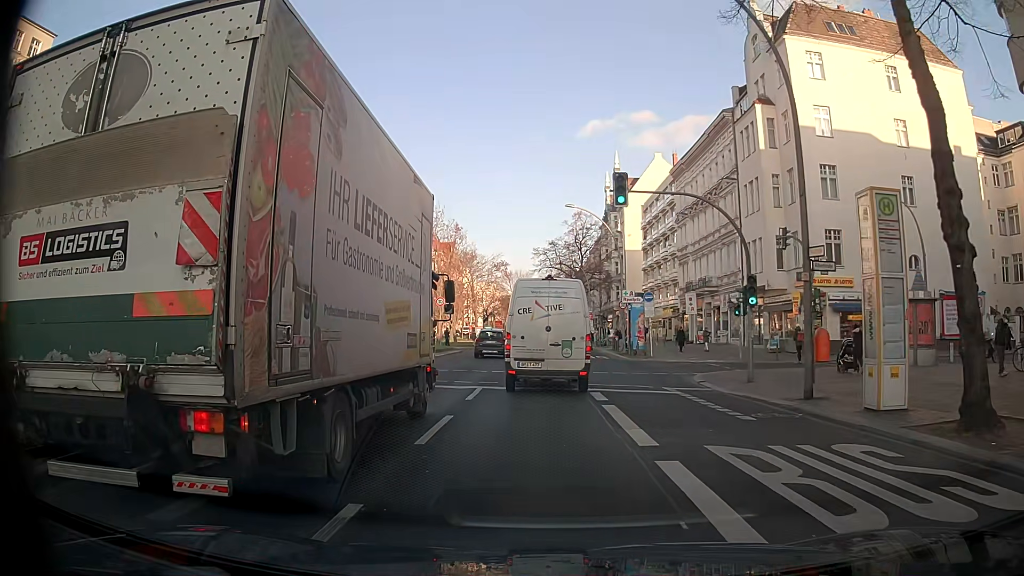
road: primary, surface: asphalt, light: Day
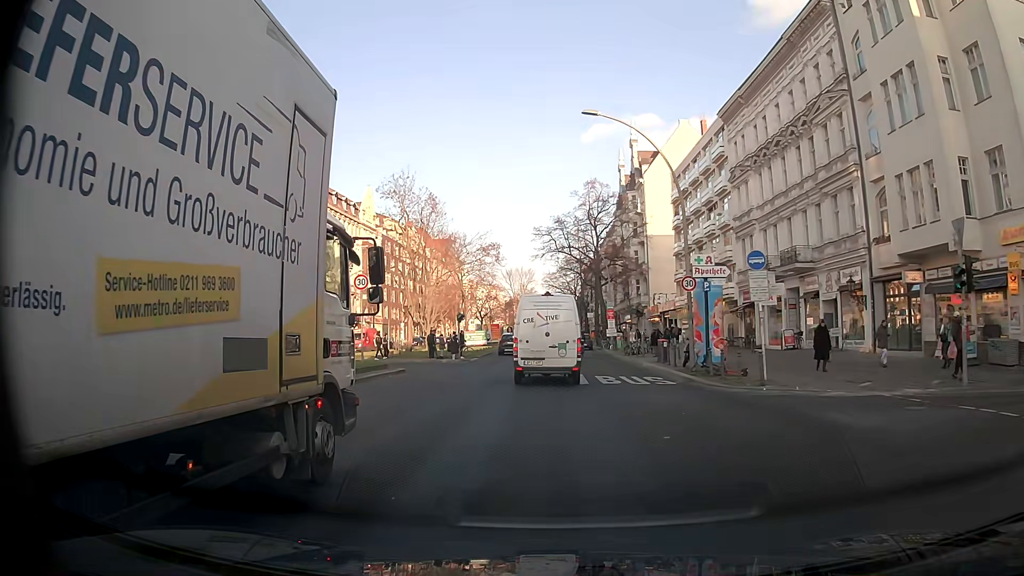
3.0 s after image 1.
(+0.1, +20.8) m; 0°
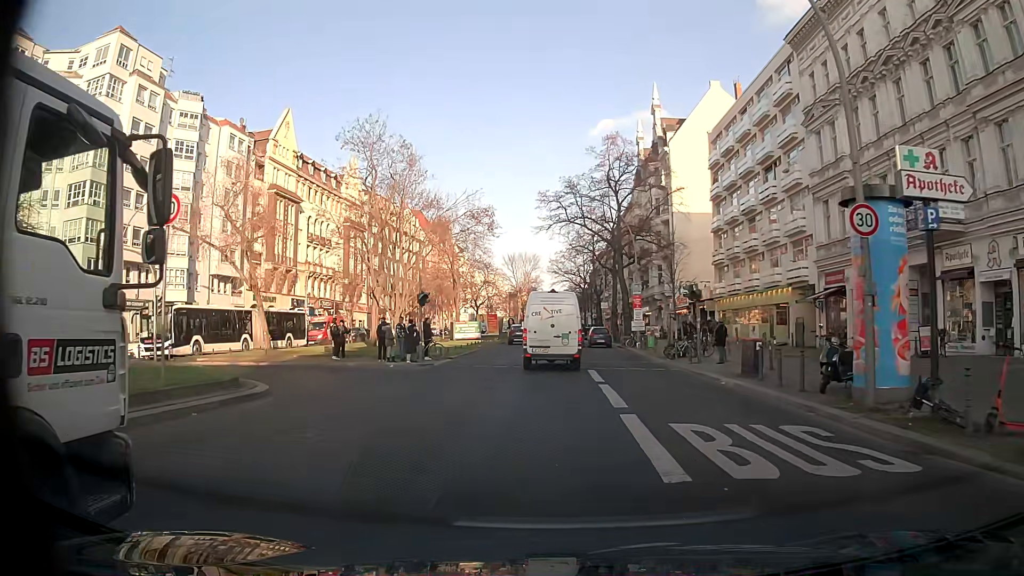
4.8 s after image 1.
(-0.3, +14.2) m; -1°
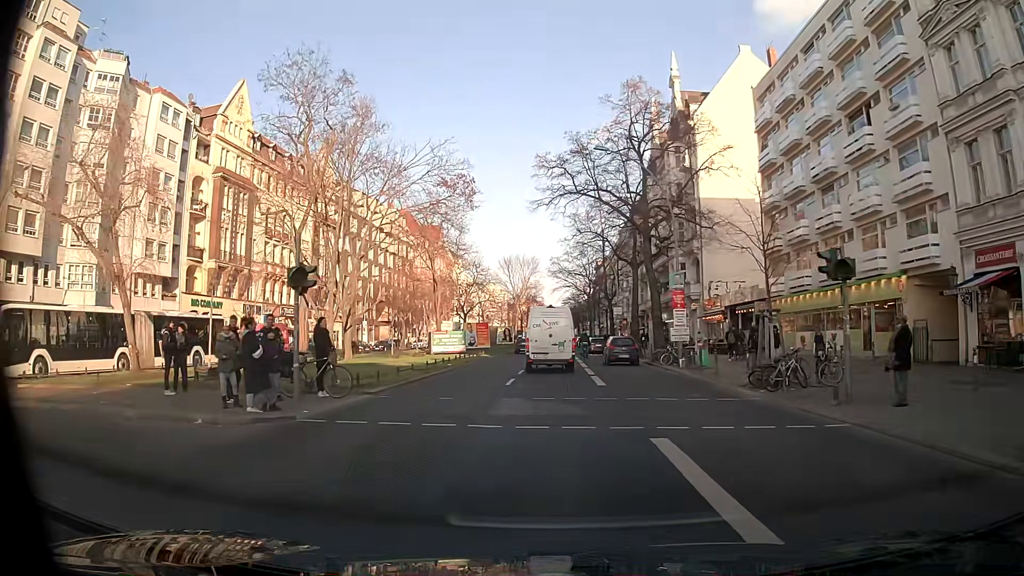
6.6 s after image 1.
(0.0, +14.1) m; +1°
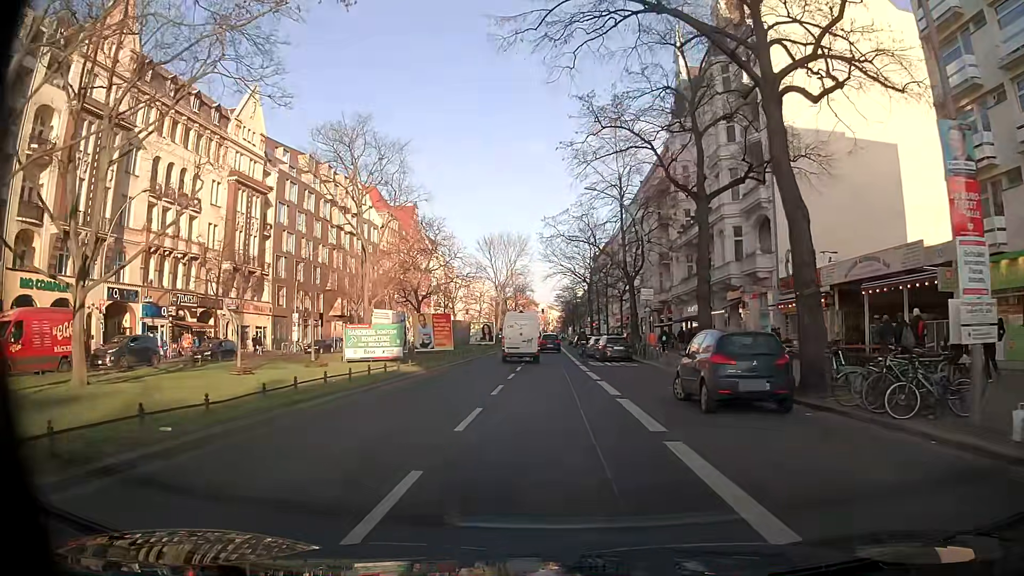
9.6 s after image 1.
(-0.3, +23.0) m; 0°
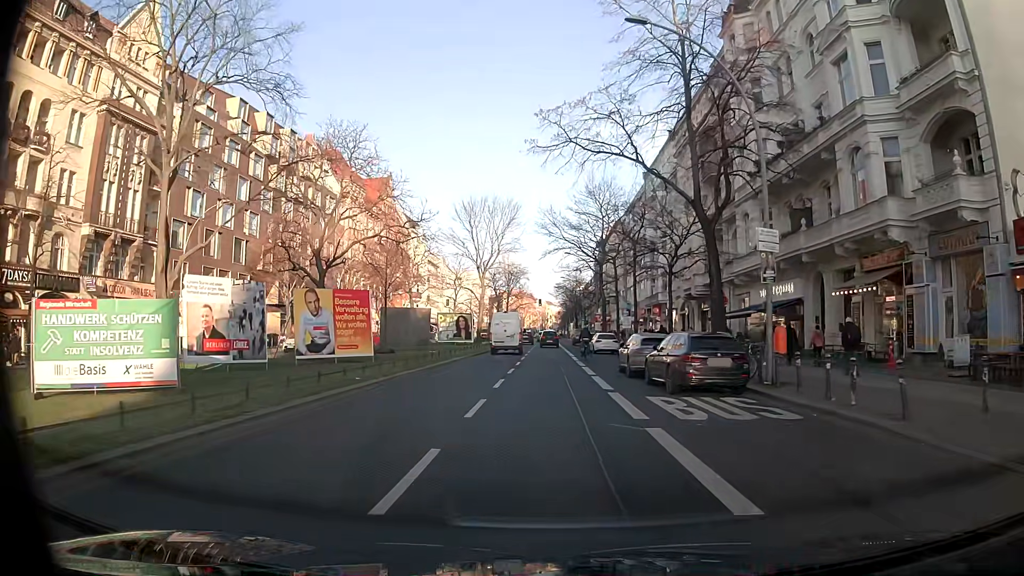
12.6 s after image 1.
(-0.1, +22.7) m; 0°
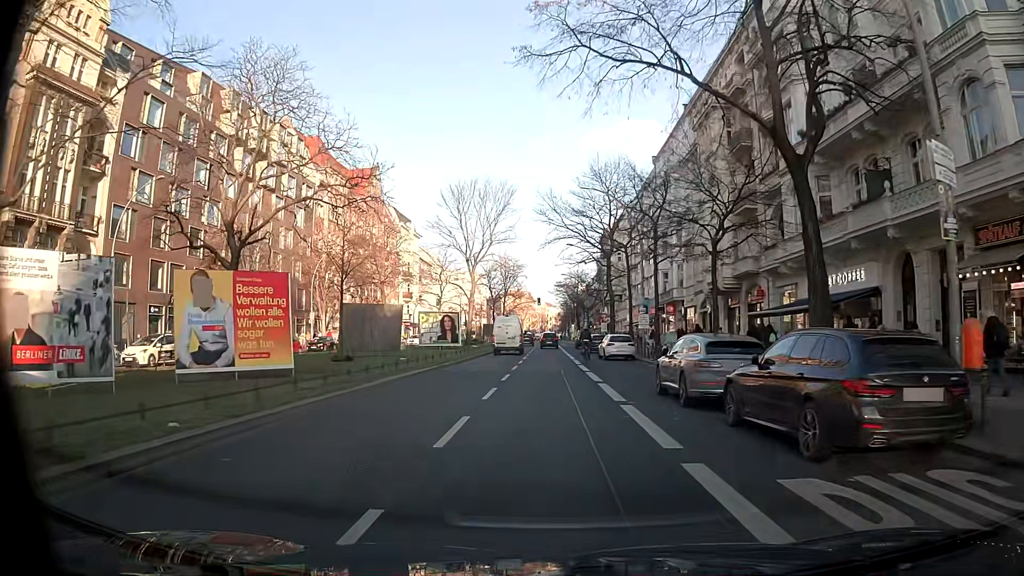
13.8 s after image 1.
(+0.1, +8.9) m; +1°
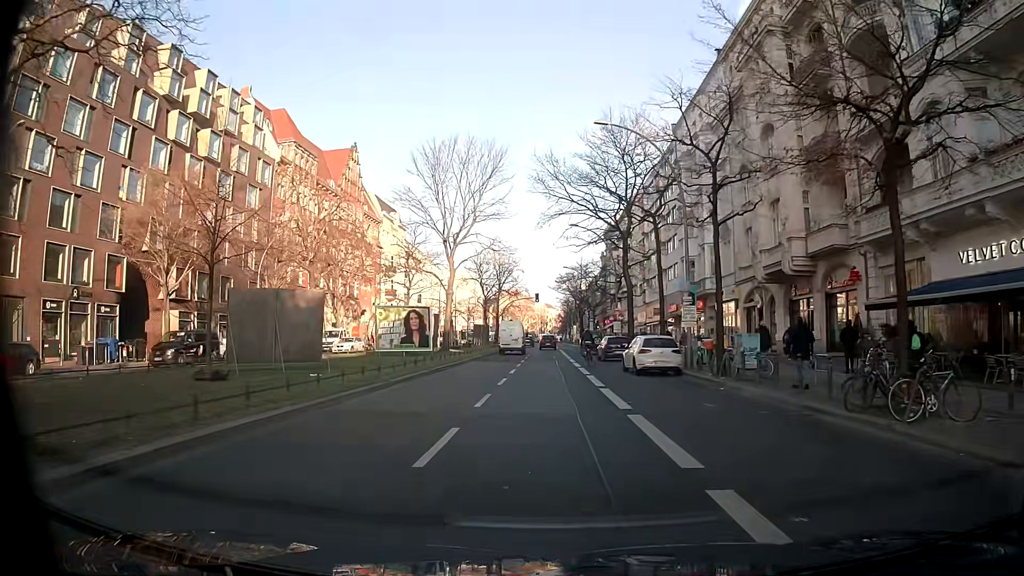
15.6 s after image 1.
(-0.1, +13.3) m; -1°
(0, +10) (0, +20) (0, +30) (+1, +40) (+1, +50) (+1, +60) (+1, +70) (+1, +80) (+1, +90) (+1, +100) m
